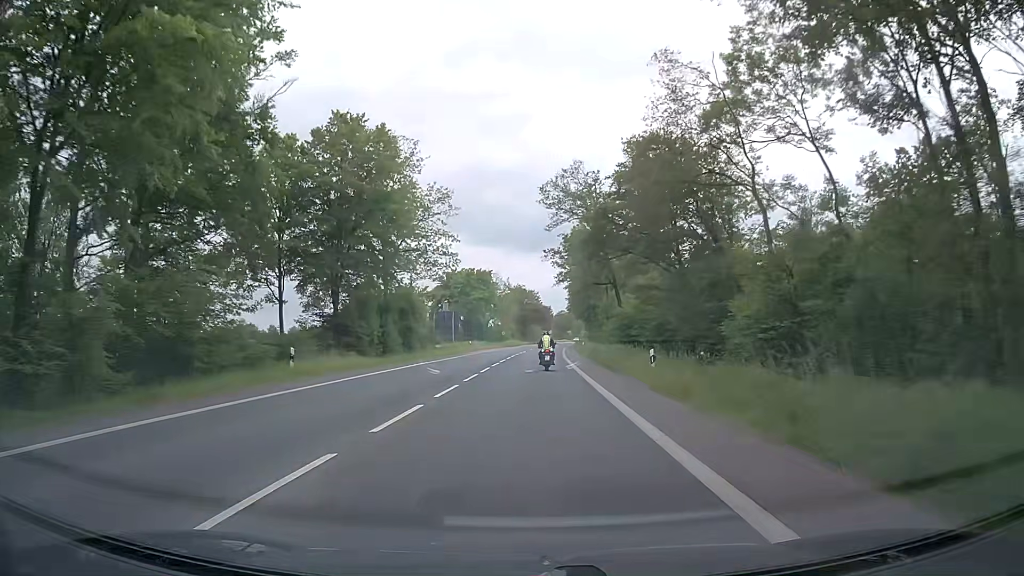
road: secondary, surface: asphalt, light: Day
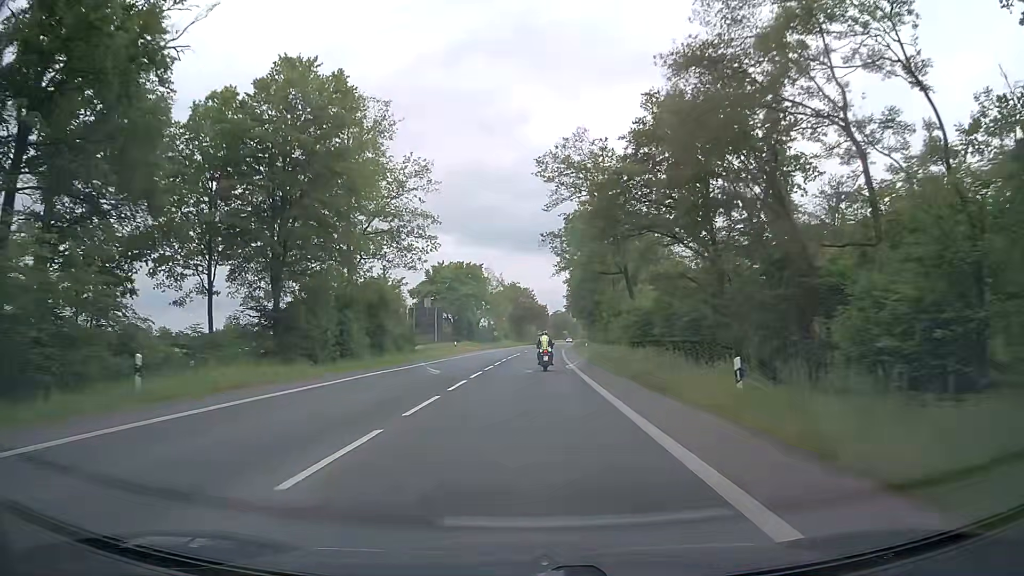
(+0.1, +9.8) m; 0°
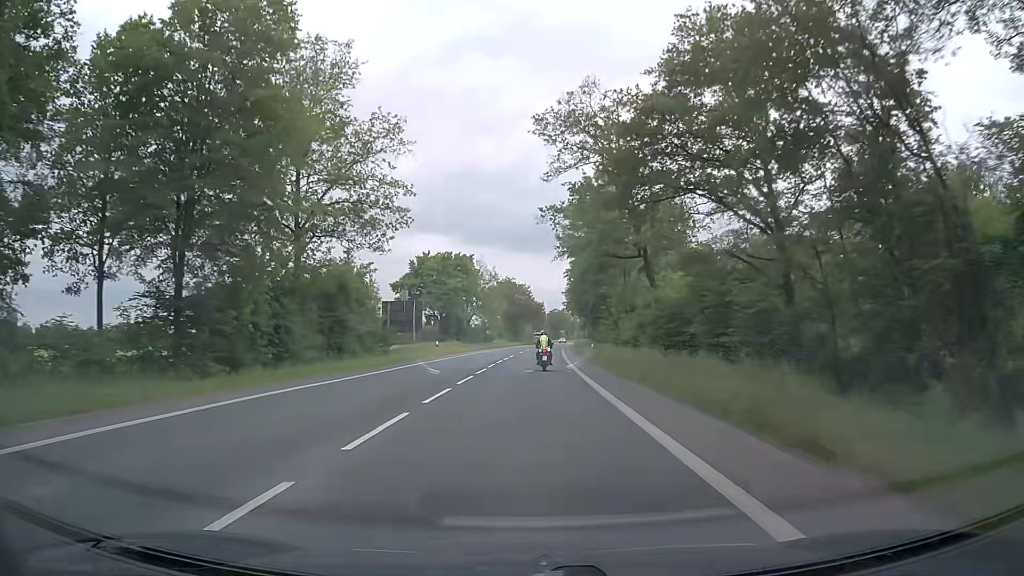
(+0.1, +9.9) m; 0°
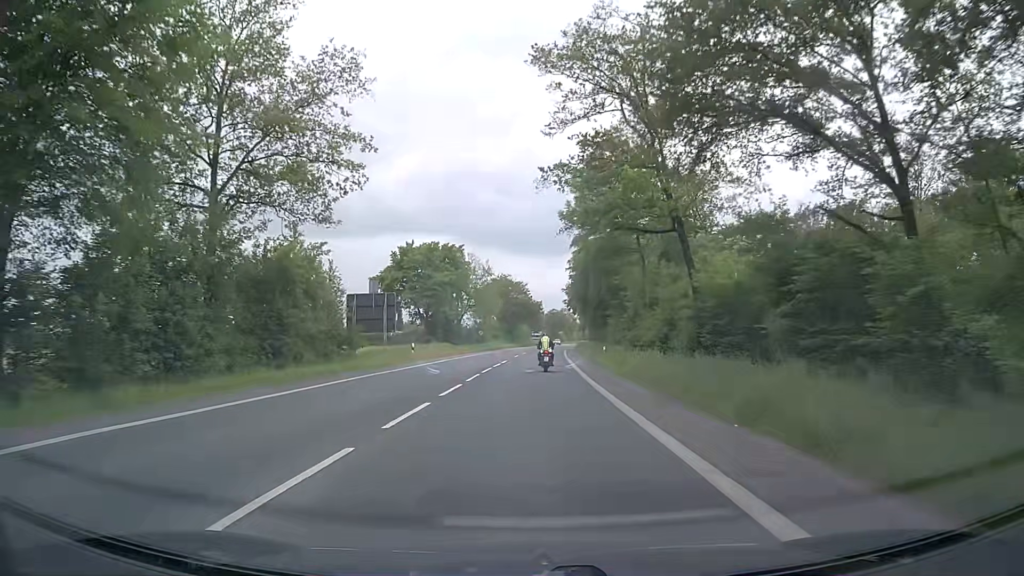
(0.0, +10.0) m; 0°
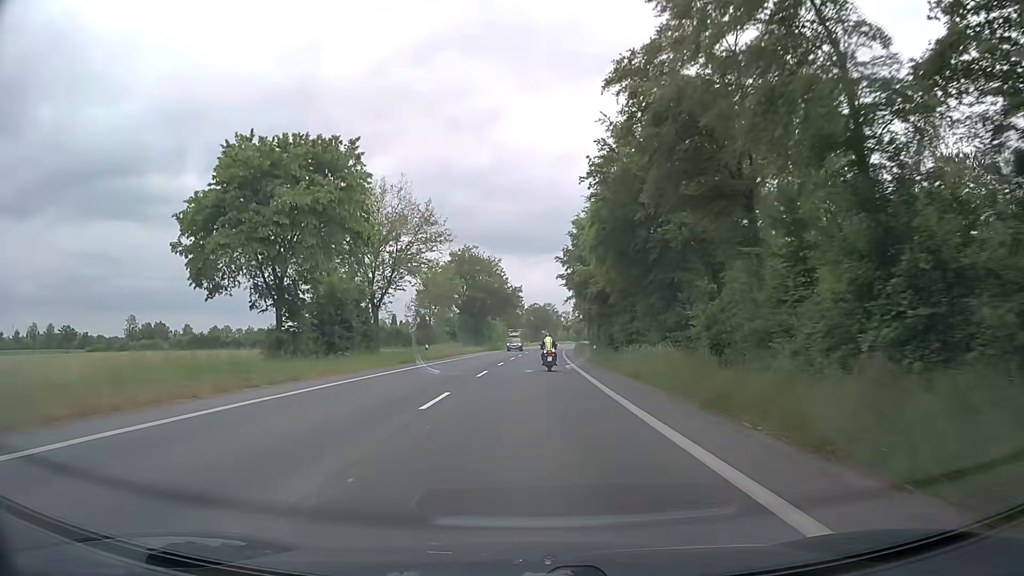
(+0.7, +41.6) m; +2°
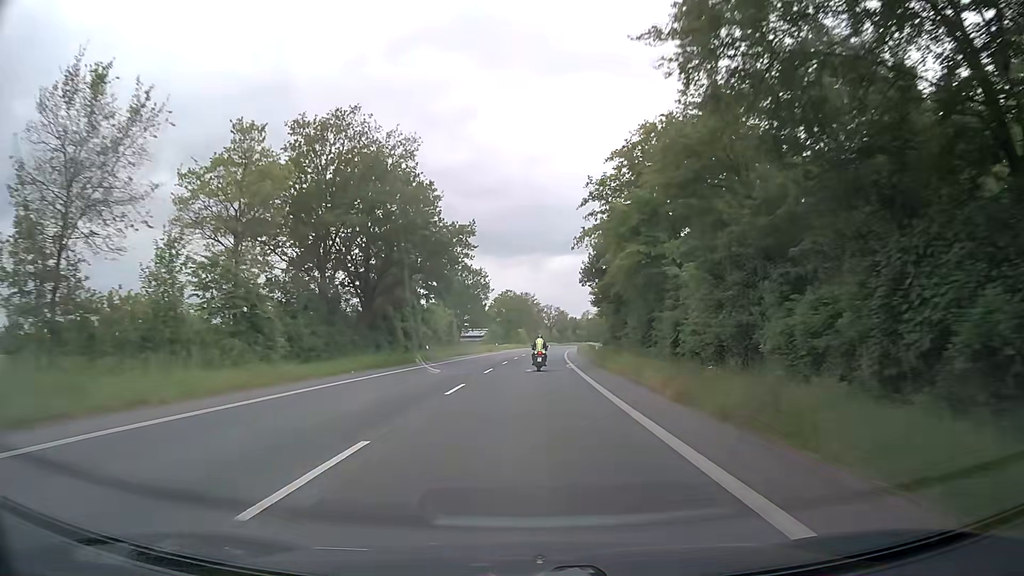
(+1.3, +56.9) m; +2°
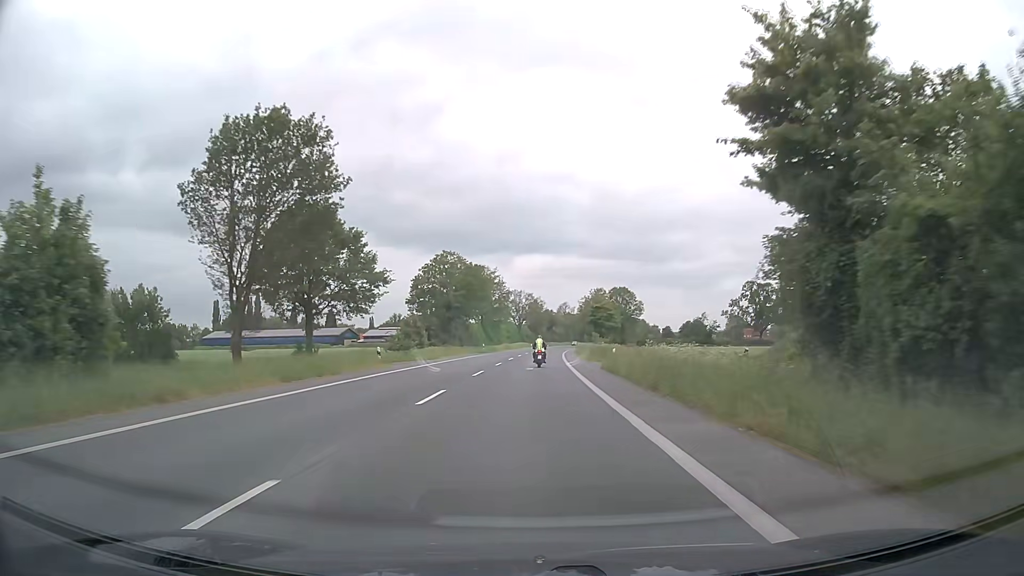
(+1.6, +63.4) m; +3°
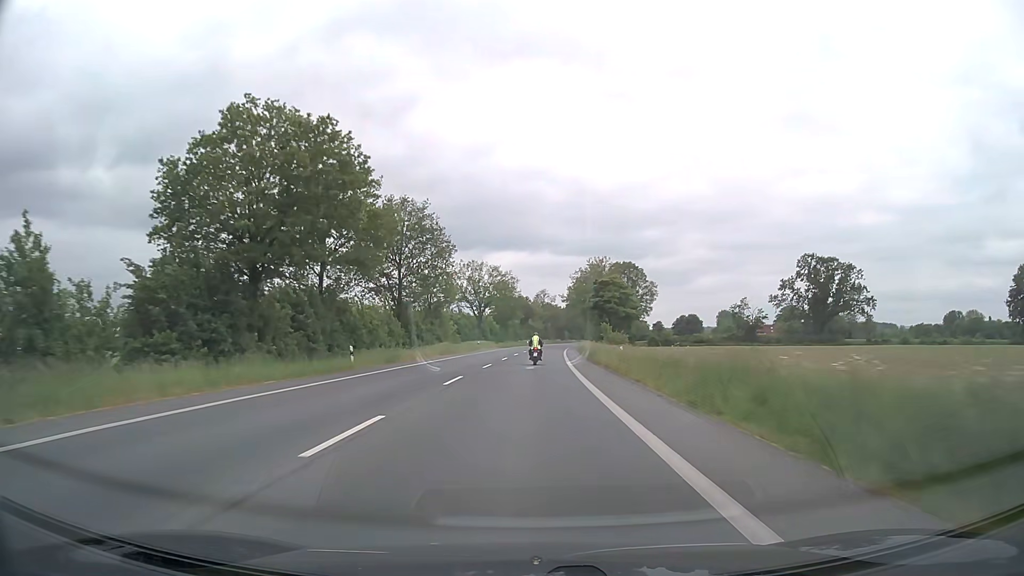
(+1.3, +55.3) m; +2°
(0, +10) (0, +20) (0, +30) (+1, +40) (+1, +50) (+1, +60) (+2, +70) (+2, +80) (+3, +90) (+4, +100) m
